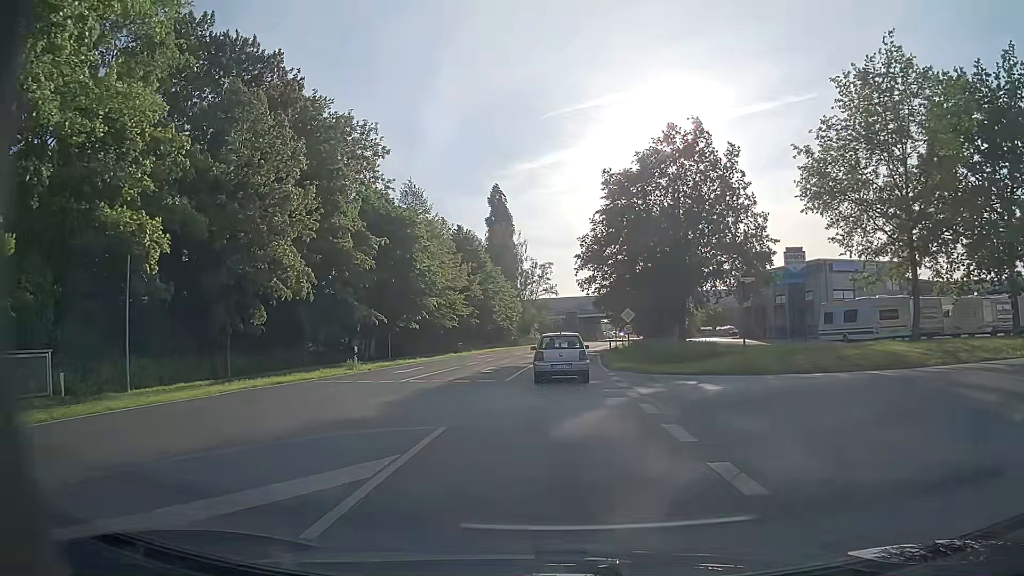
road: secondary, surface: asphalt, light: Day
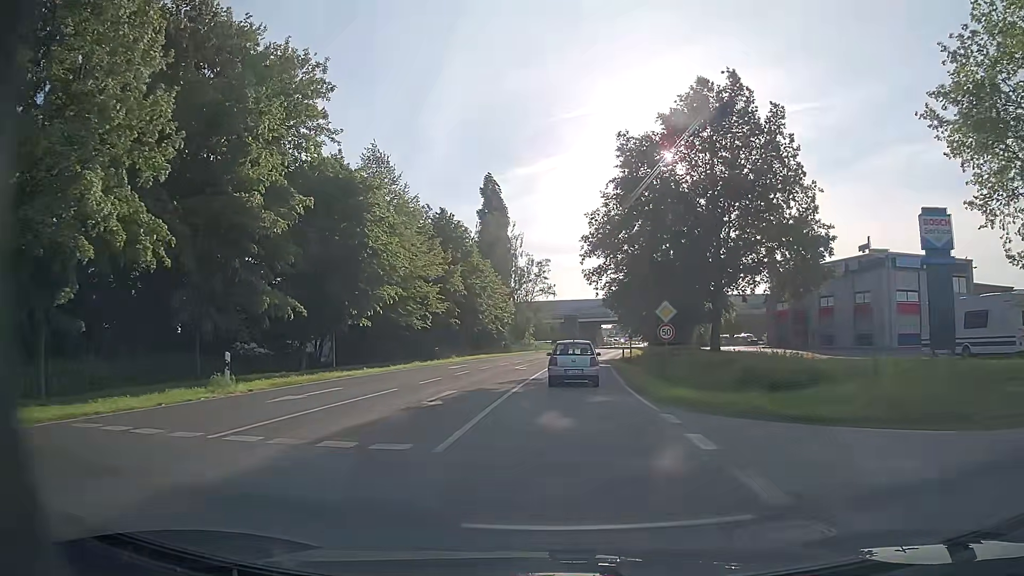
(-0.1, +12.6) m; 0°
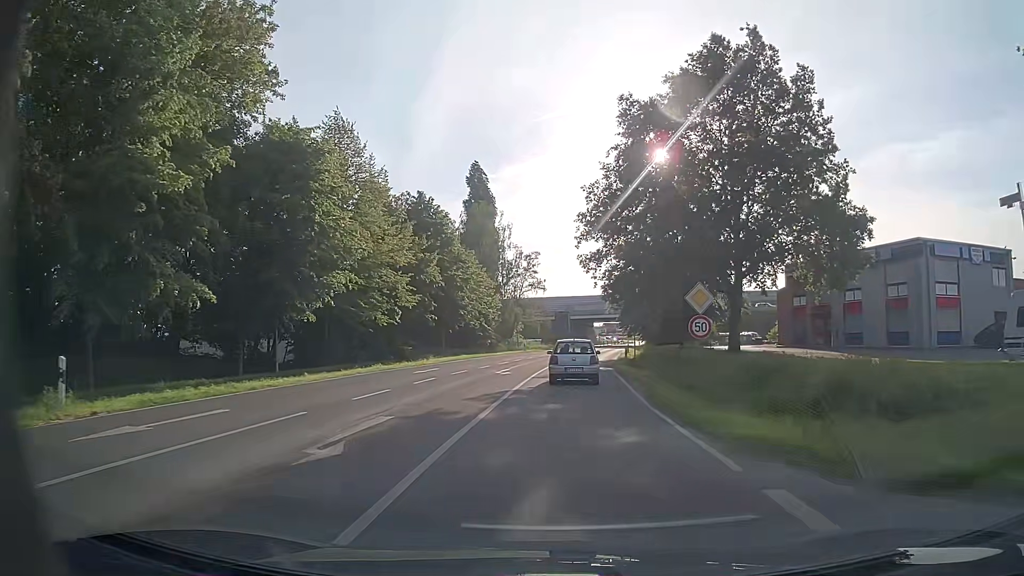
(+0.1, +7.0) m; +1°
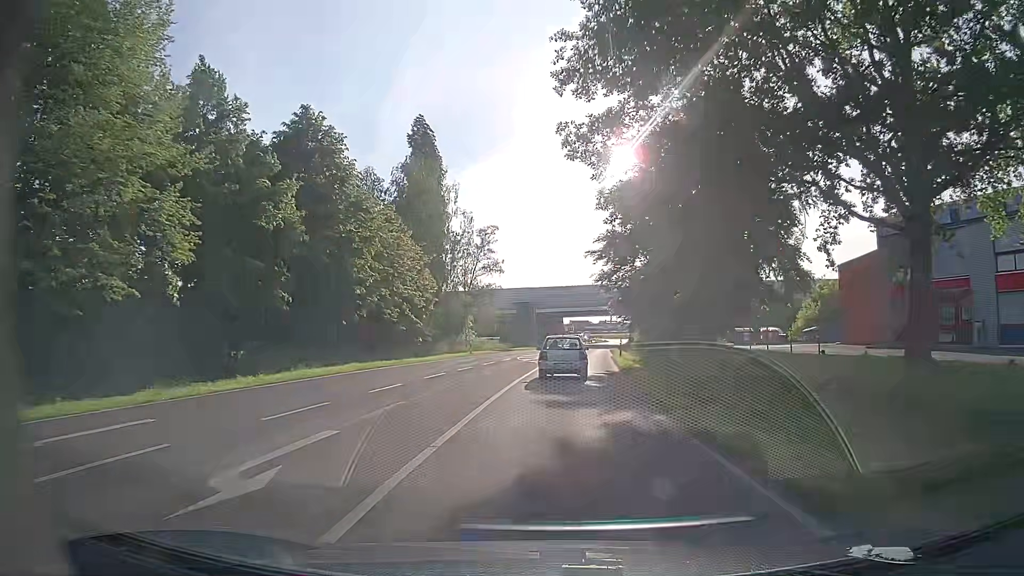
(+0.5, +22.8) m; +3°
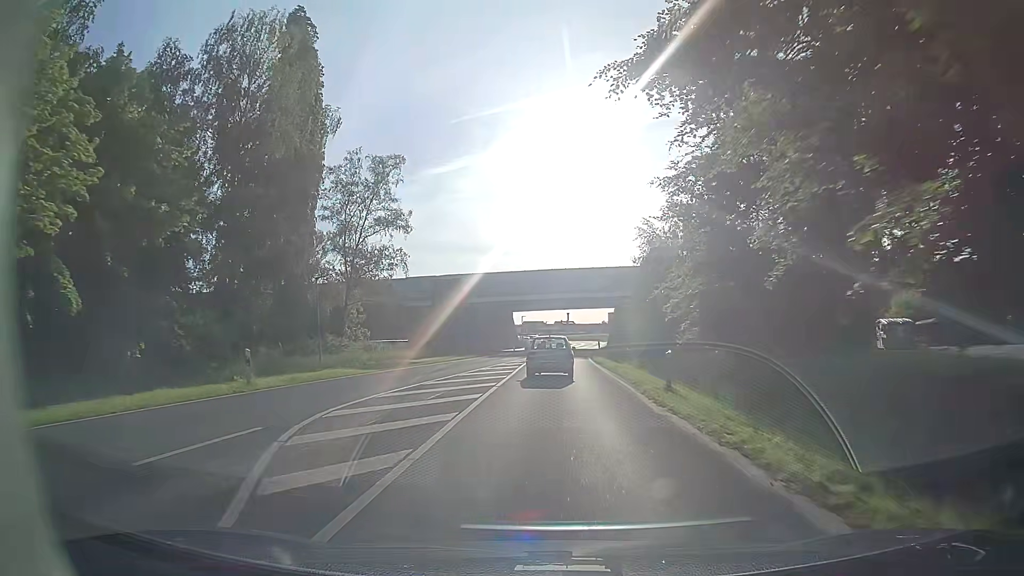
(+1.3, +33.2) m; +4°
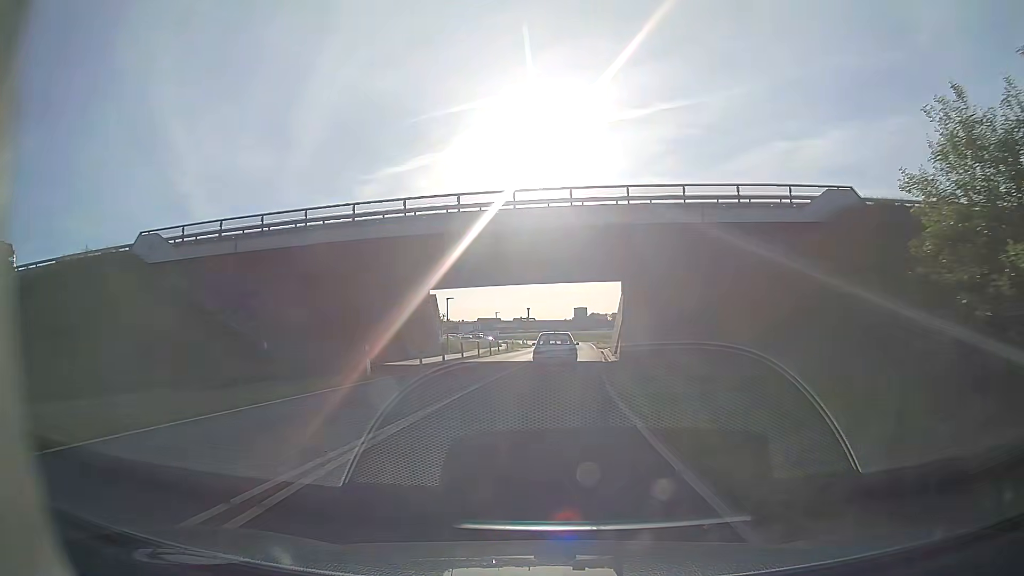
(+1.2, +44.0) m; +3°
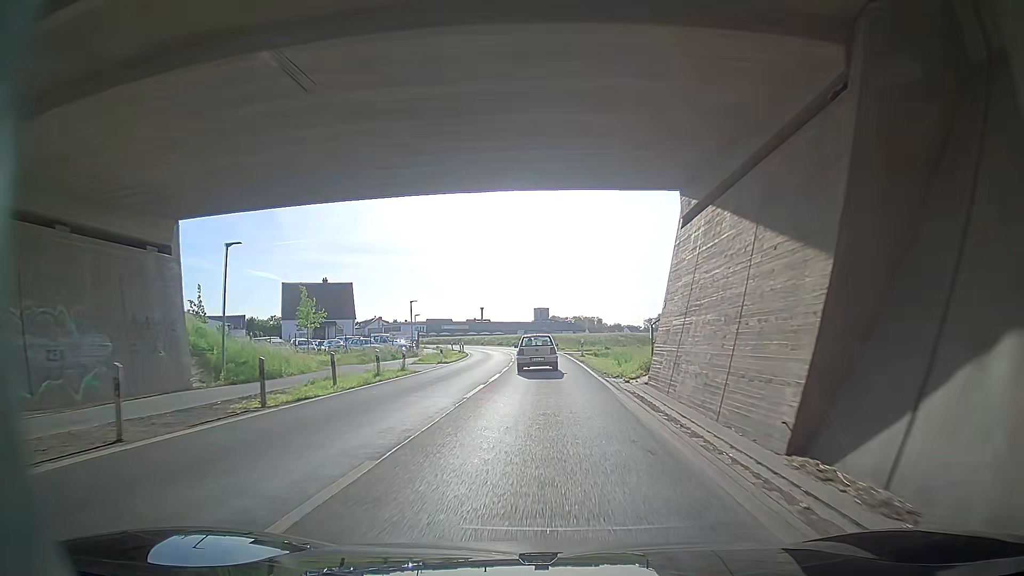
(+1.2, +35.5) m; +4°
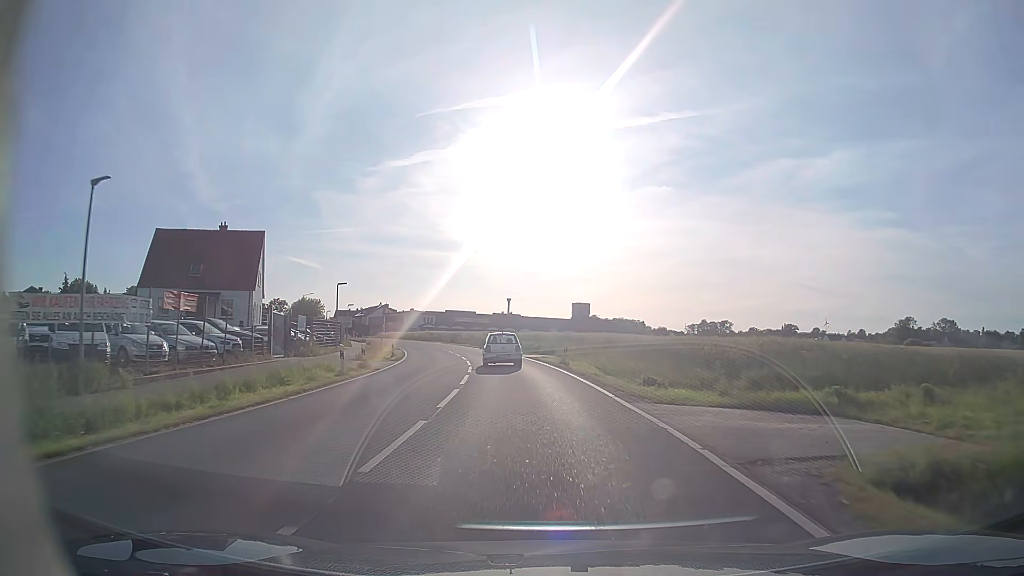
(-1.6, +45.0) m; -4°
(0, +10) (-1, +20) (-2, +30) (-3, +40) (-5, +50) (-7, +59) (-10, +69) (-13, +79) (-16, +88) (-20, +97) m
